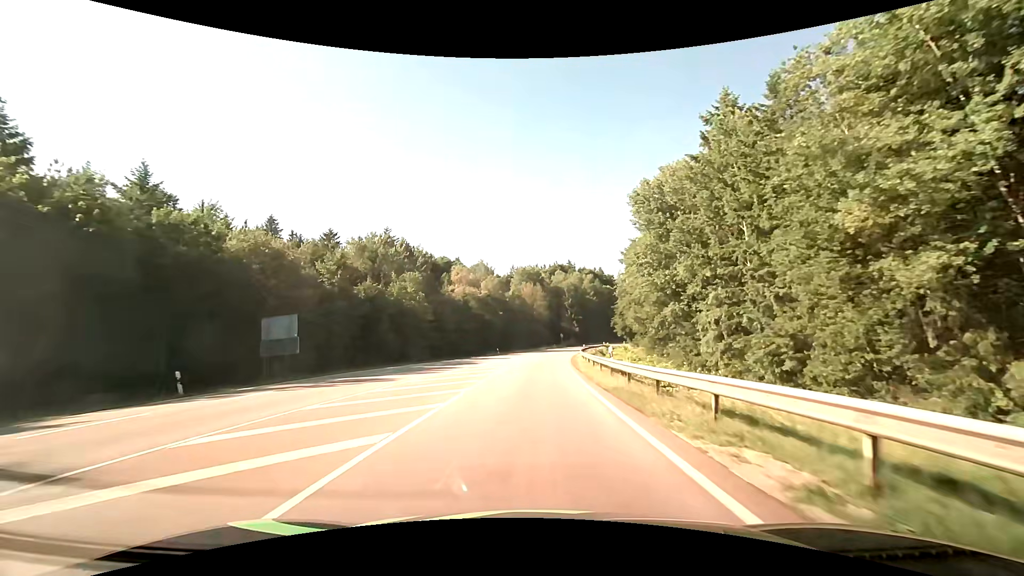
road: secondary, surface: asphalt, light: Day
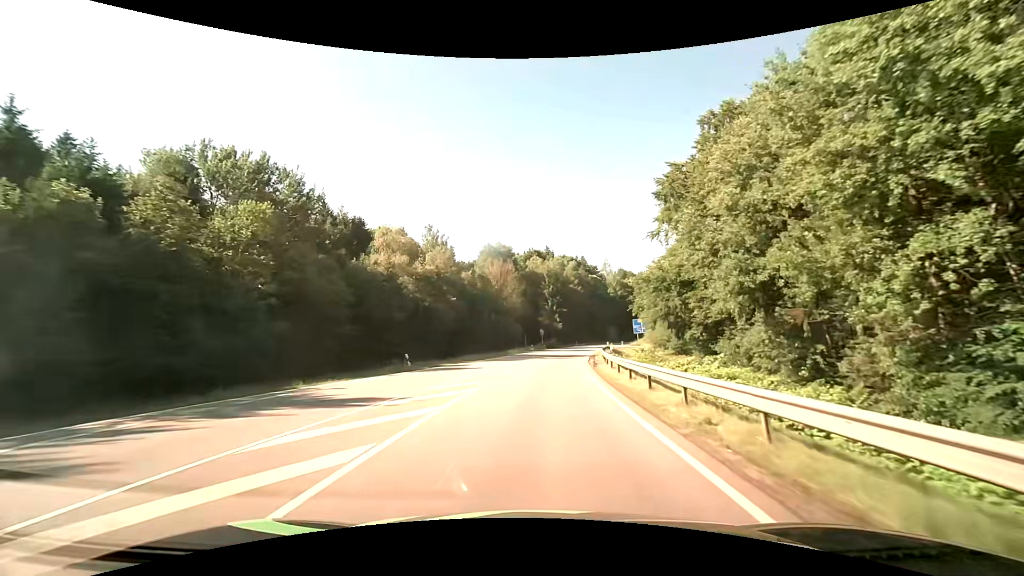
(+0.9, +38.4) m; +3°
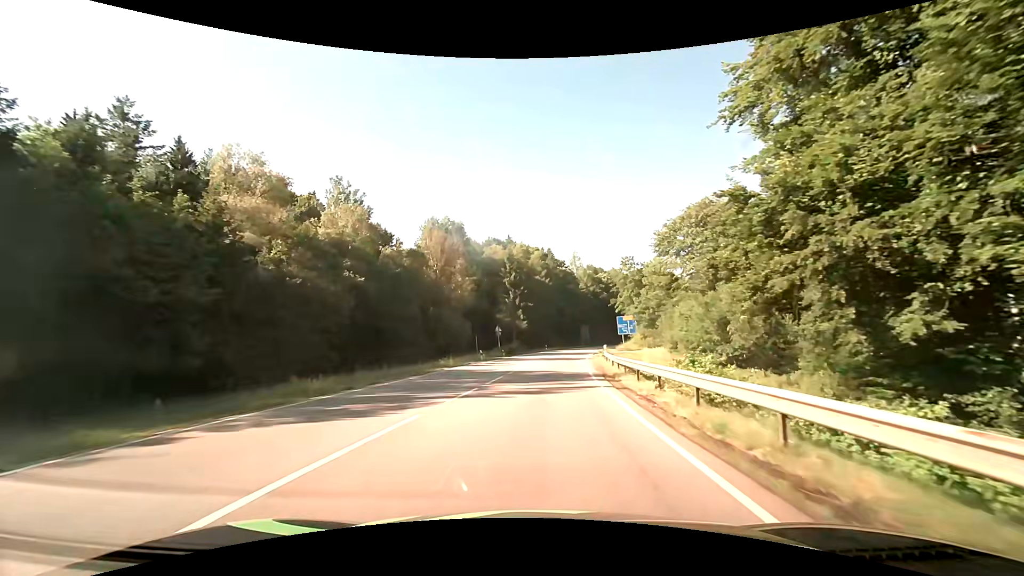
(+1.1, +28.5) m; +5°
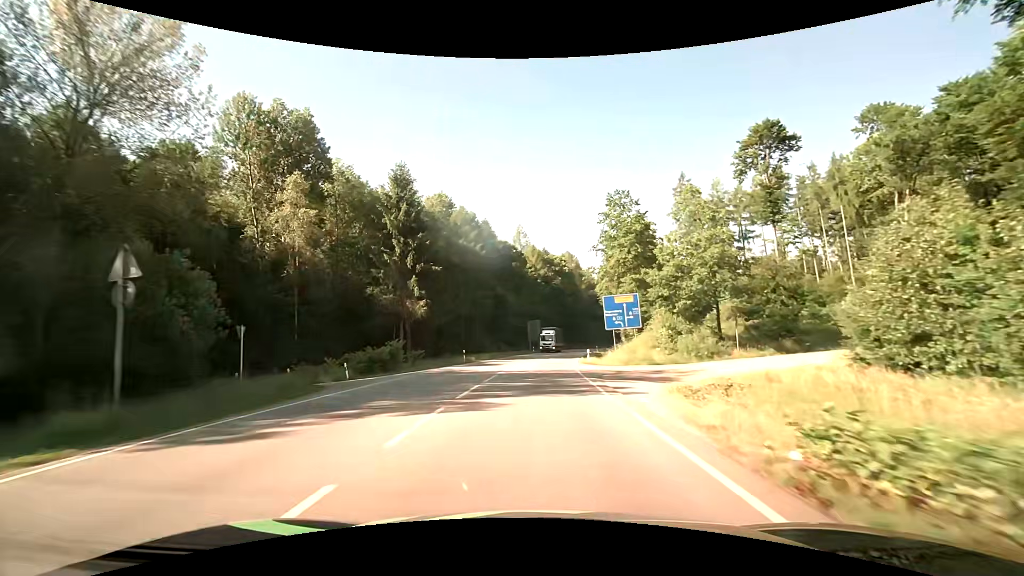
(+2.9, +46.8) m; +7°
